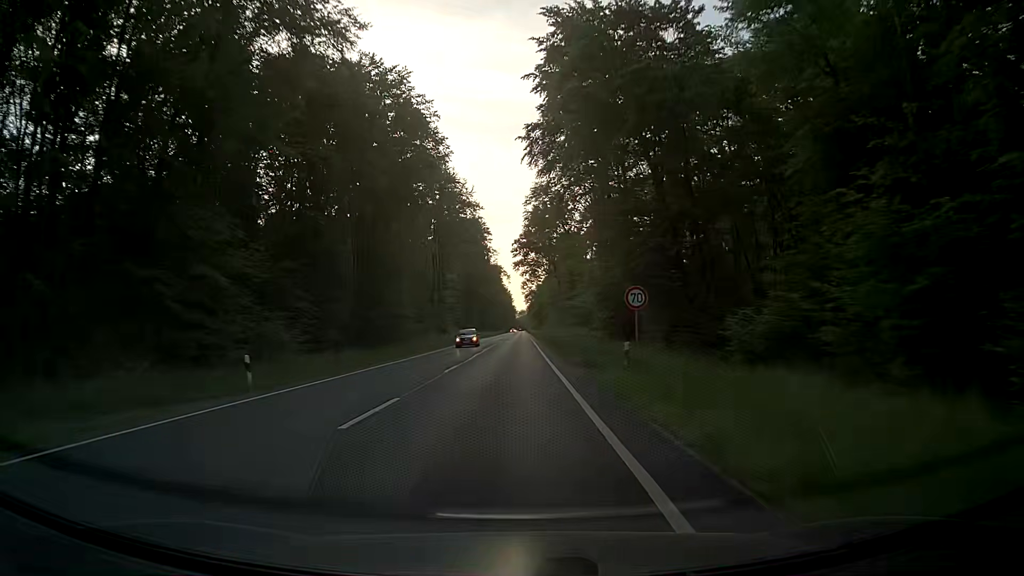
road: primary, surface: asphalt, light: Day
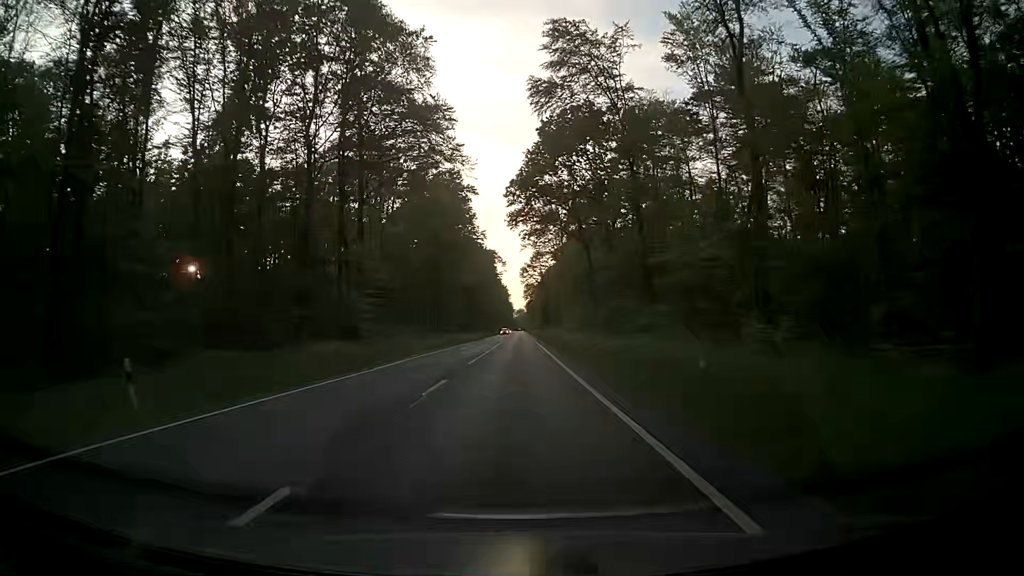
(+0.1, +56.4) m; +1°
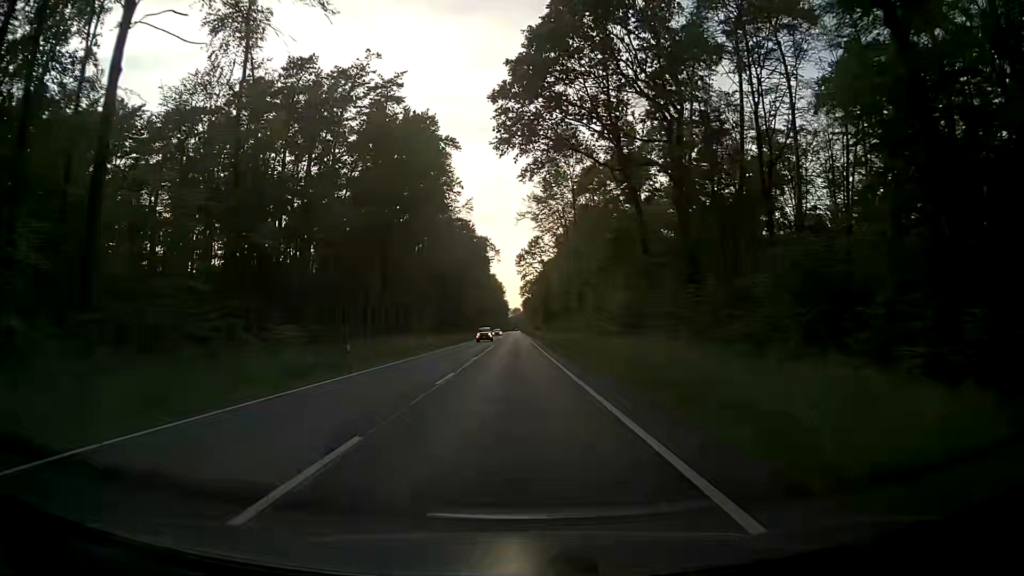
(-0.1, +33.9) m; 0°
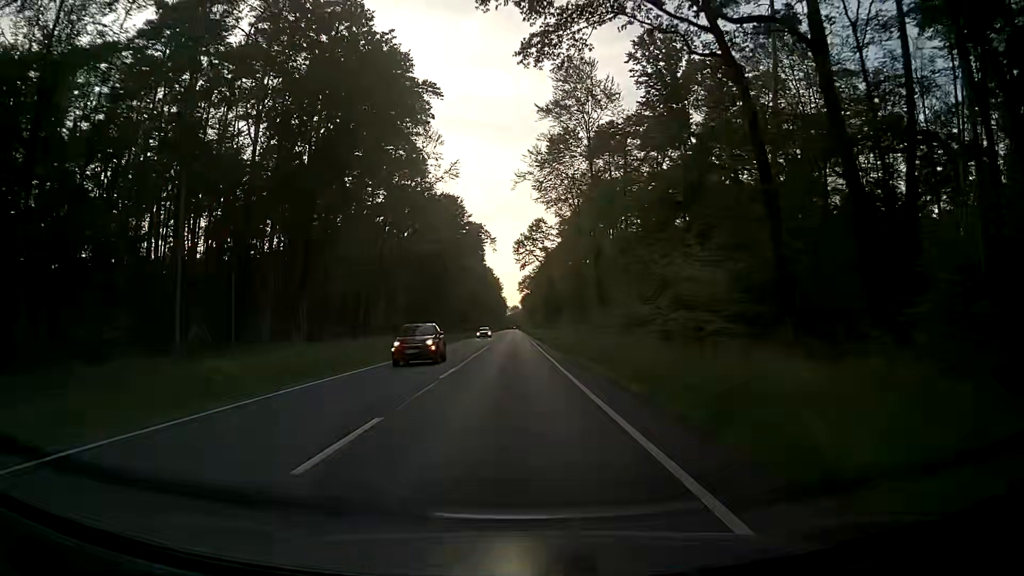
(-0.1, +22.6) m; 0°
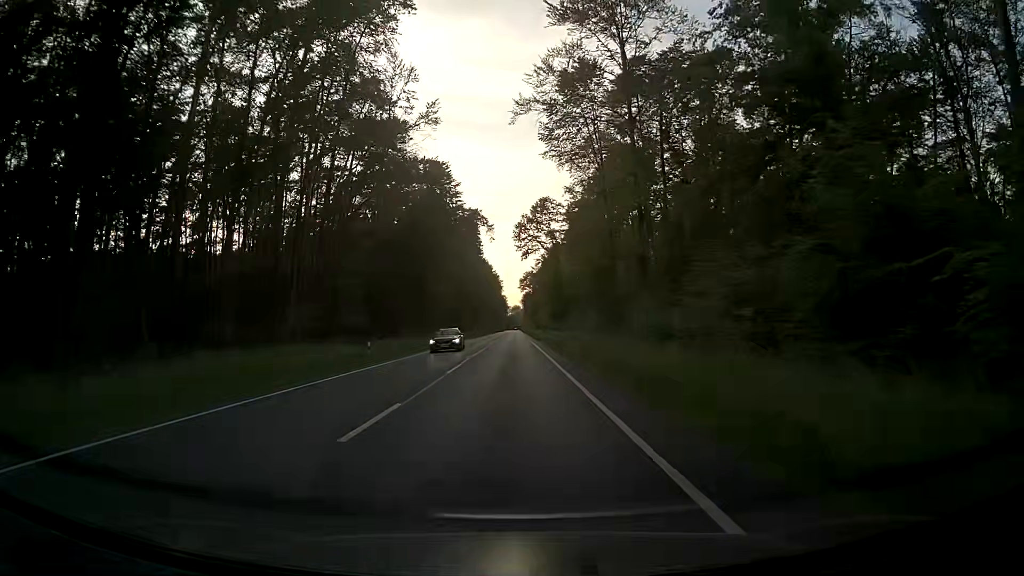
(0.0, +22.7) m; -1°
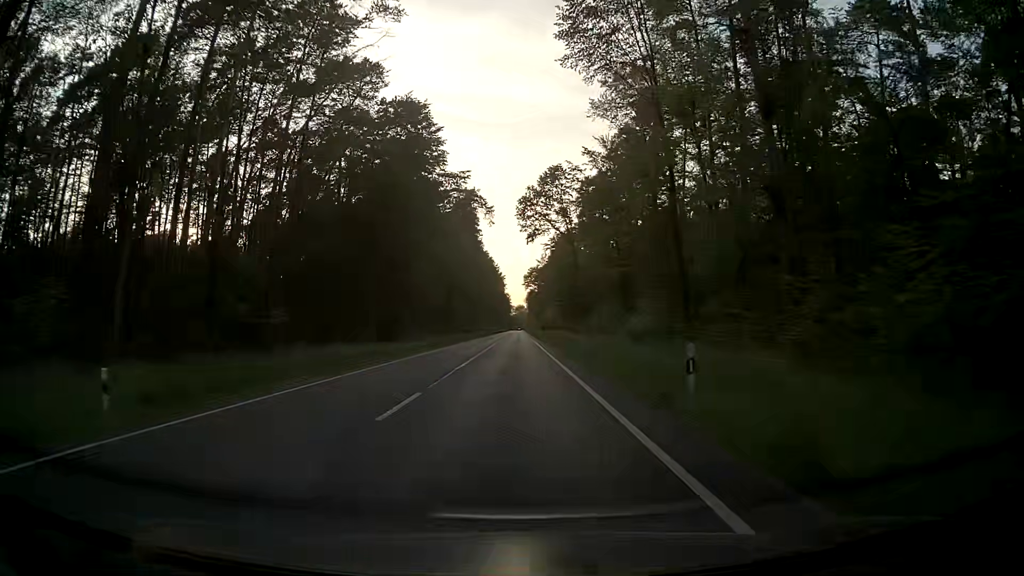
(+0.1, +22.7) m; 0°
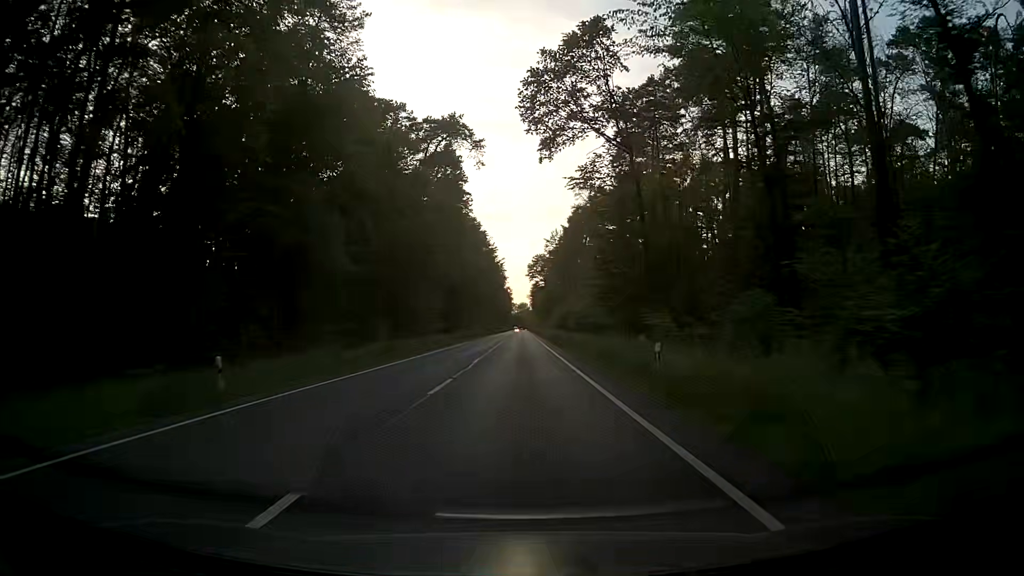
(+0.4, +45.3) m; 0°
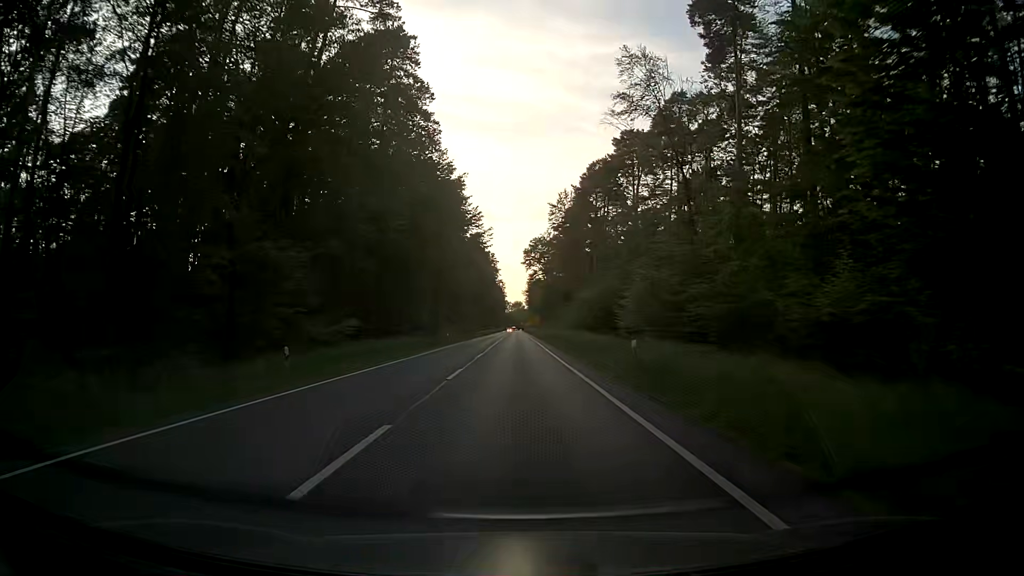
(+0.4, +45.2) m; +1°
(0, +10) (0, +20) (0, +30) (0, +40) (0, +50) (0, +60) (0, +70) (0, +80) (0, +90) (0, +100) m
